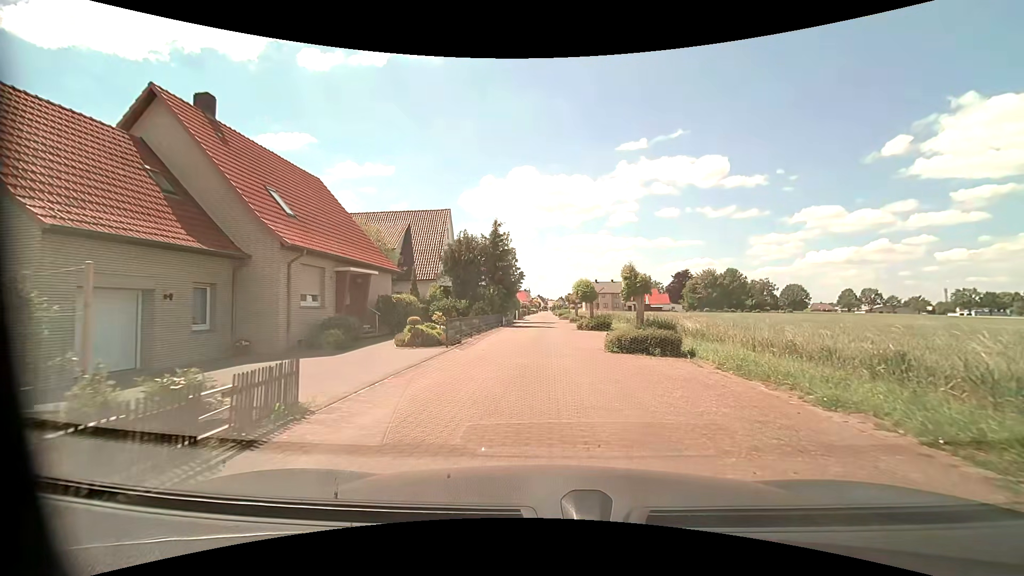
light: Day
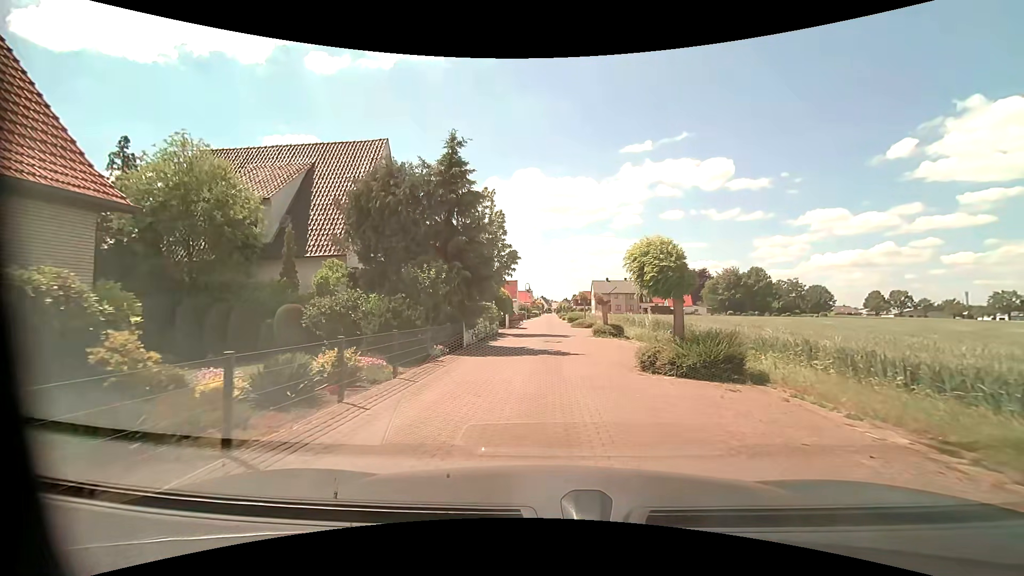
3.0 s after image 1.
(0.0, +18.9) m; -1°
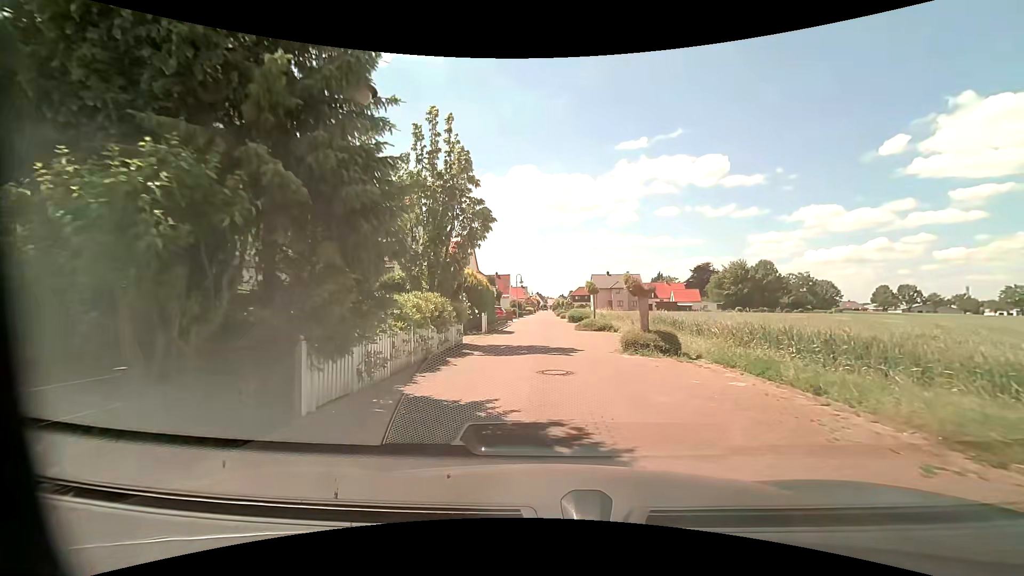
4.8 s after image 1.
(+0.2, +11.2) m; +1°
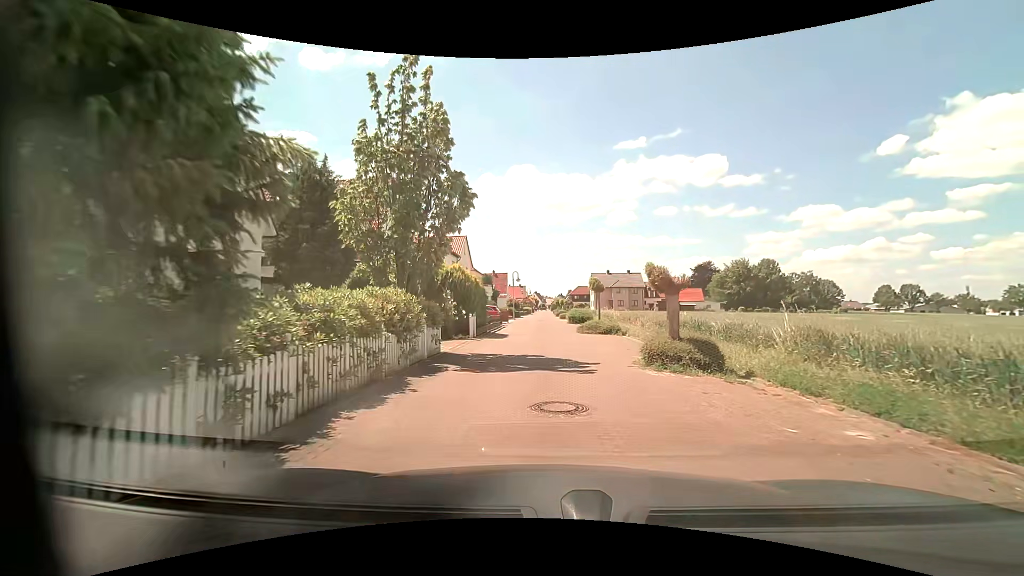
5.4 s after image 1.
(0.0, +3.5) m; +1°
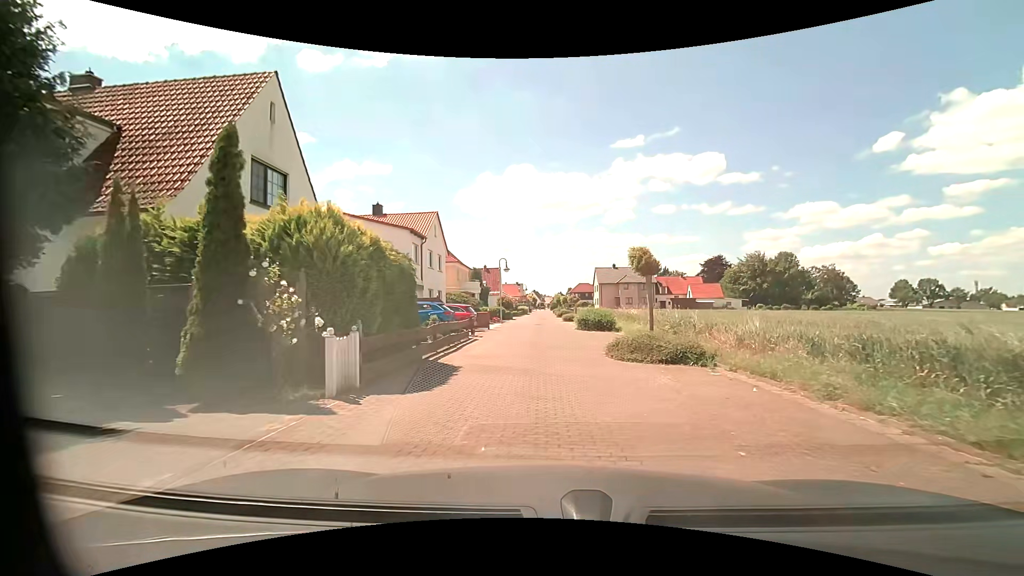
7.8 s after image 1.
(0.0, +13.3) m; 0°
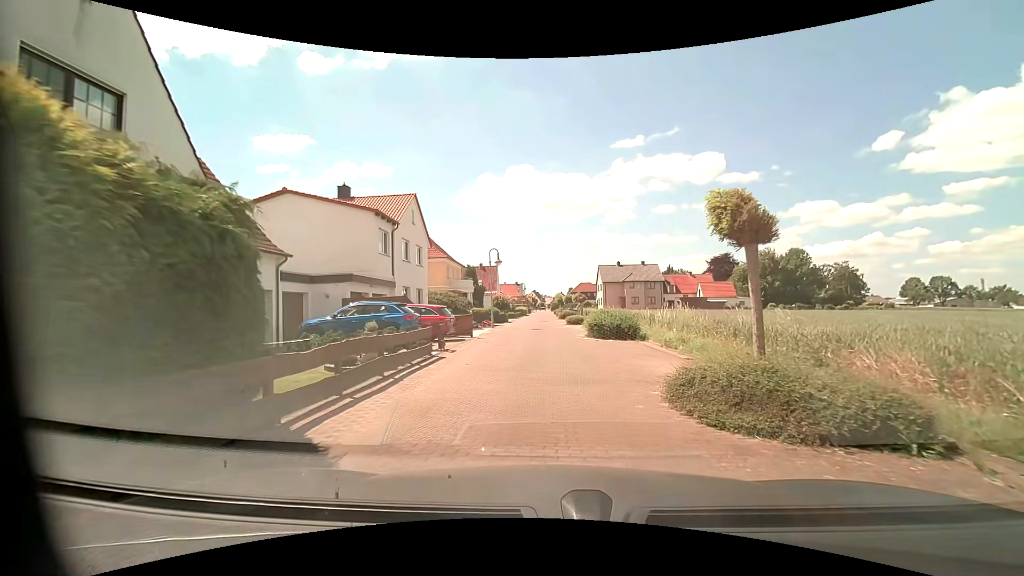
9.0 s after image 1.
(0.0, +6.7) m; 0°
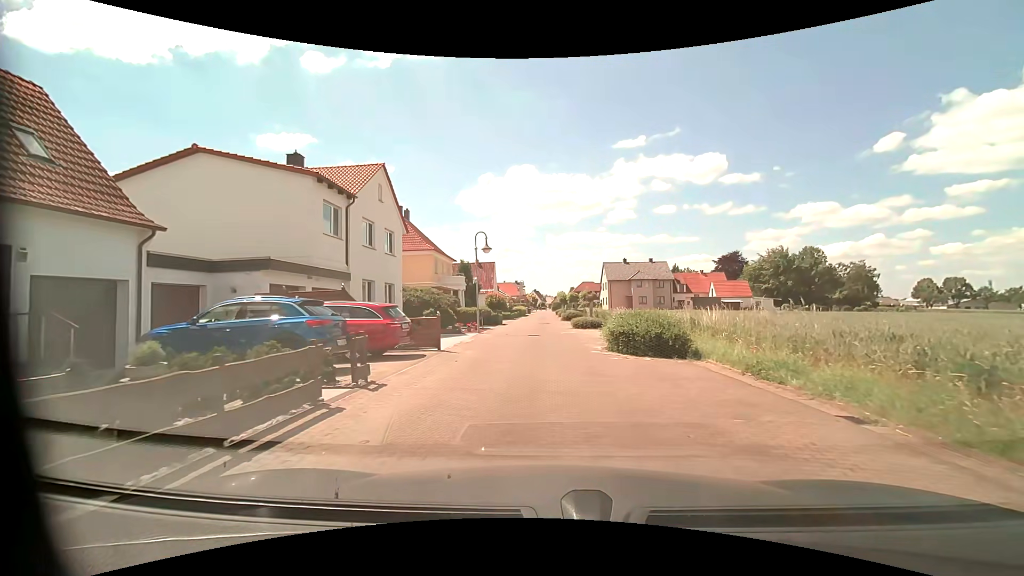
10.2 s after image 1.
(-0.1, +6.8) m; -1°
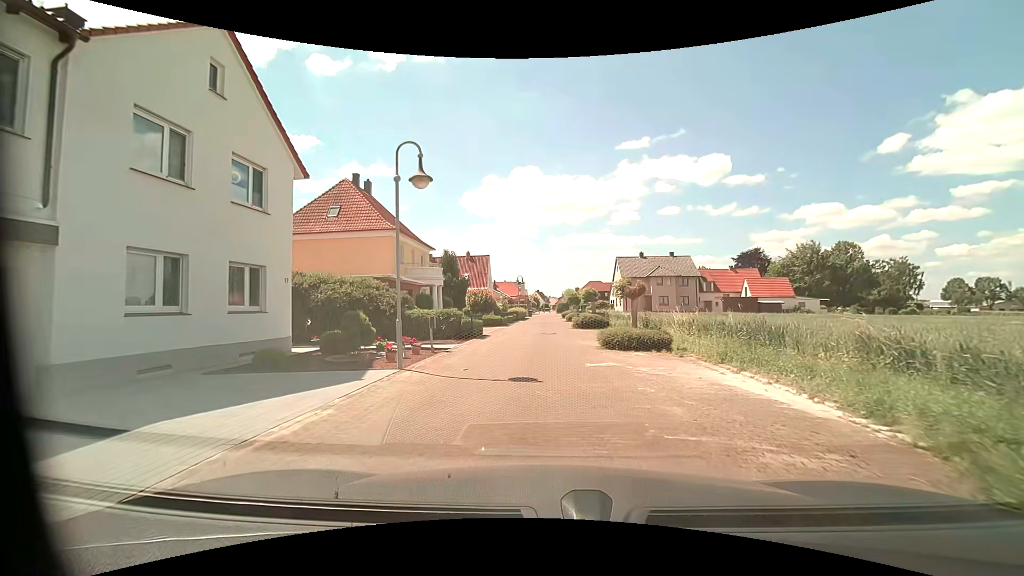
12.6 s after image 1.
(+0.1, +13.5) m; 0°
(0, +10) (0, +20) (0, +30) (0, +40) (0, +50) (0, +60) (0, +70) (0, +80) (0, +90) (0, +100) m
